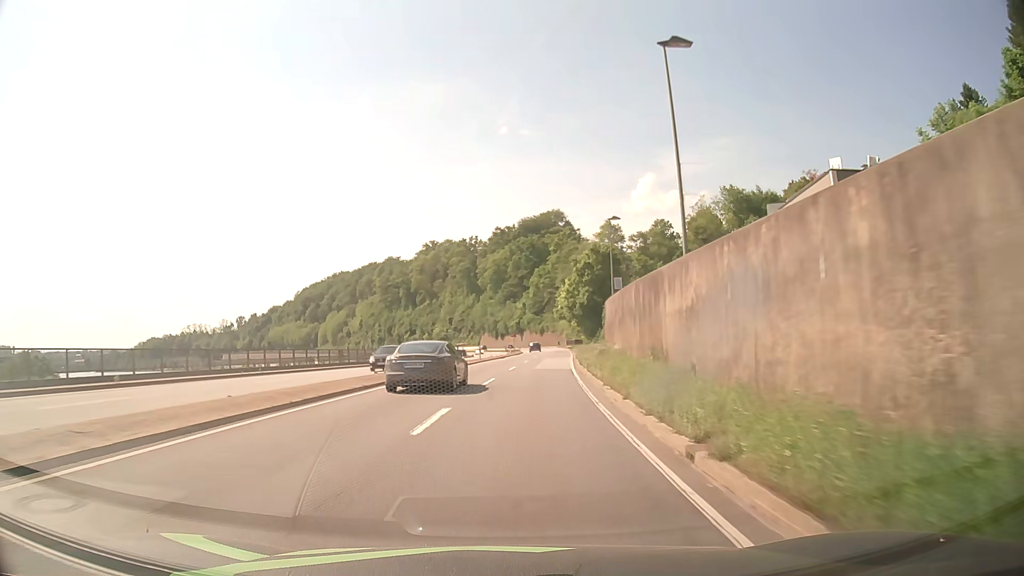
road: primary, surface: asphalt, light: Day
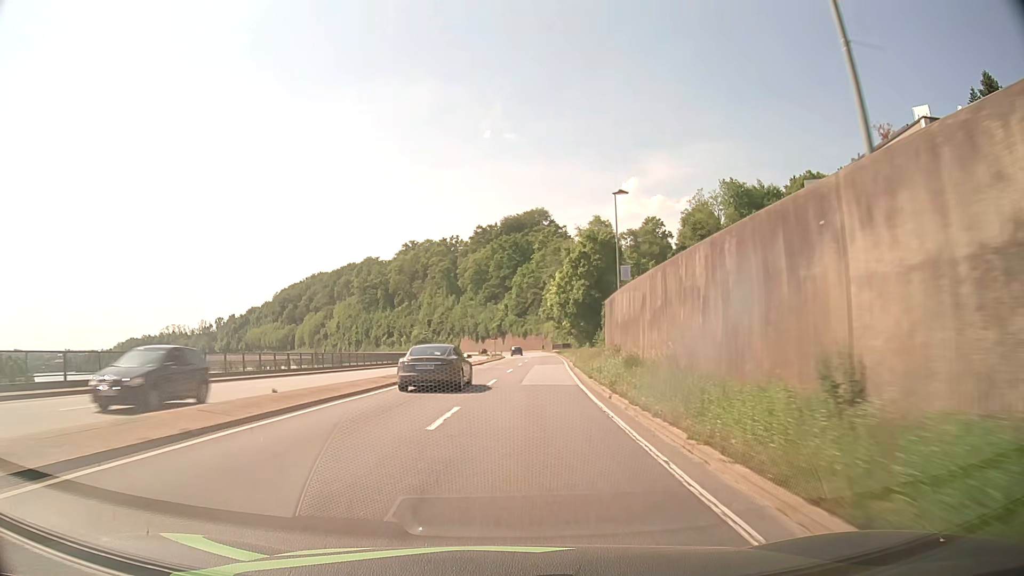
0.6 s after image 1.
(+0.1, +11.1) m; +1°
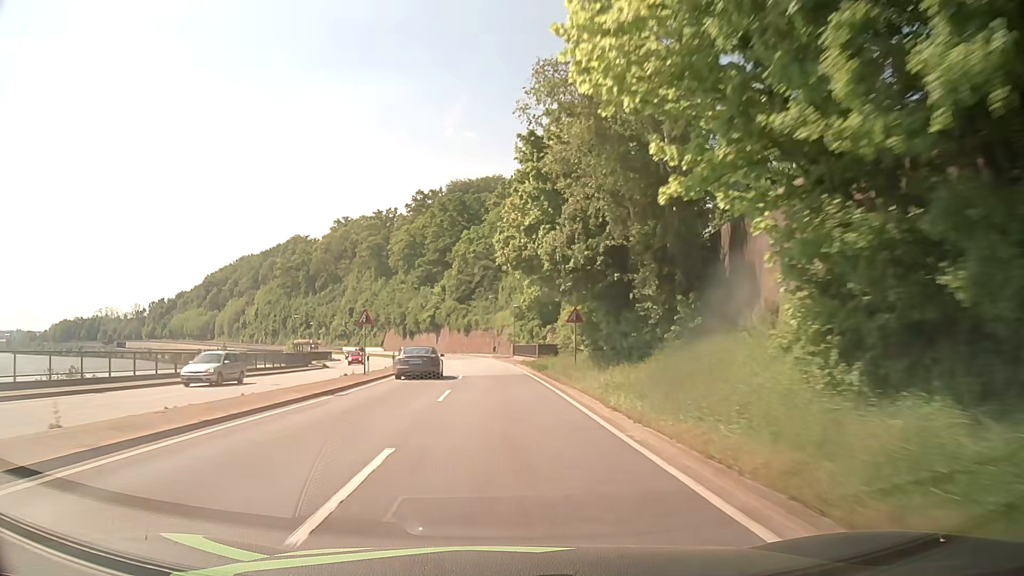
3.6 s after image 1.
(+2.8, +55.1) m; +4°
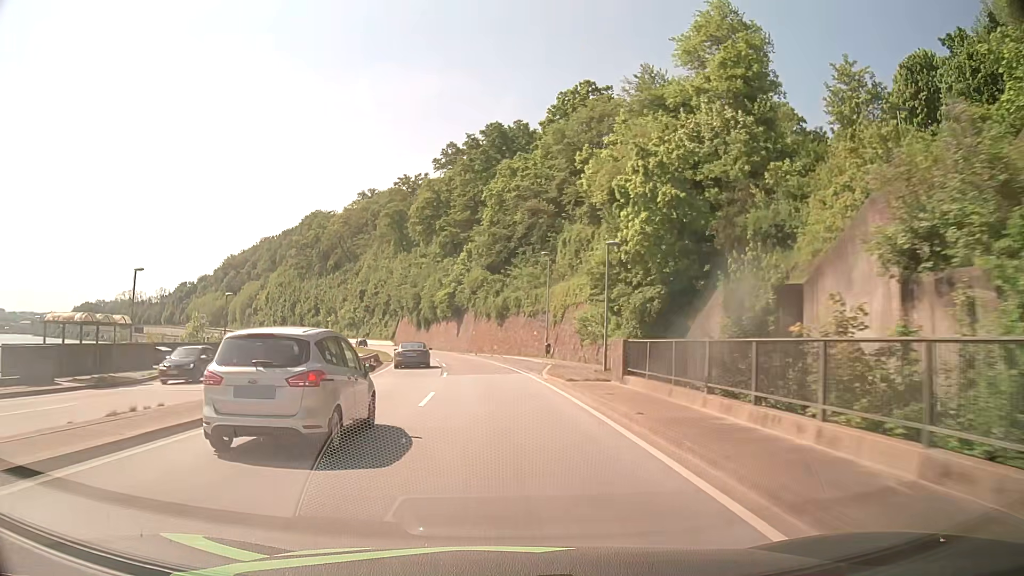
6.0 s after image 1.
(-1.3, +43.5) m; -4°
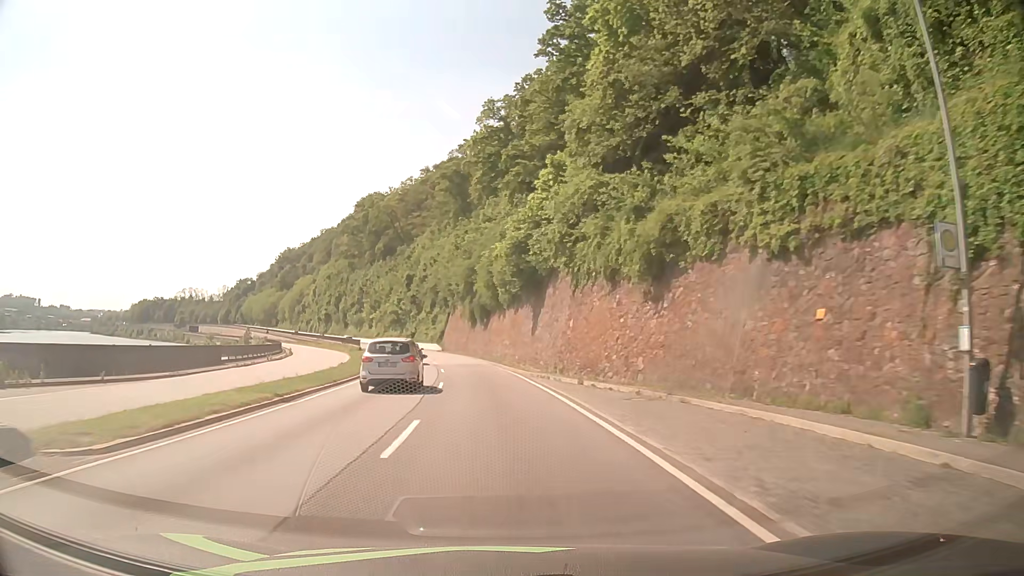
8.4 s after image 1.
(-2.3, +43.2) m; -7°
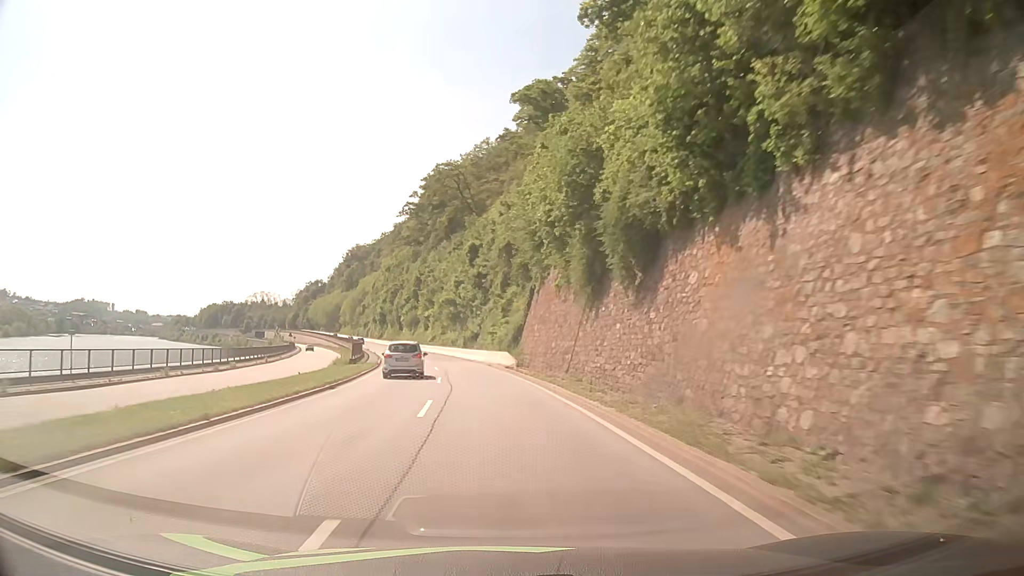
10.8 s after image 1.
(-2.9, +43.9) m; -8°
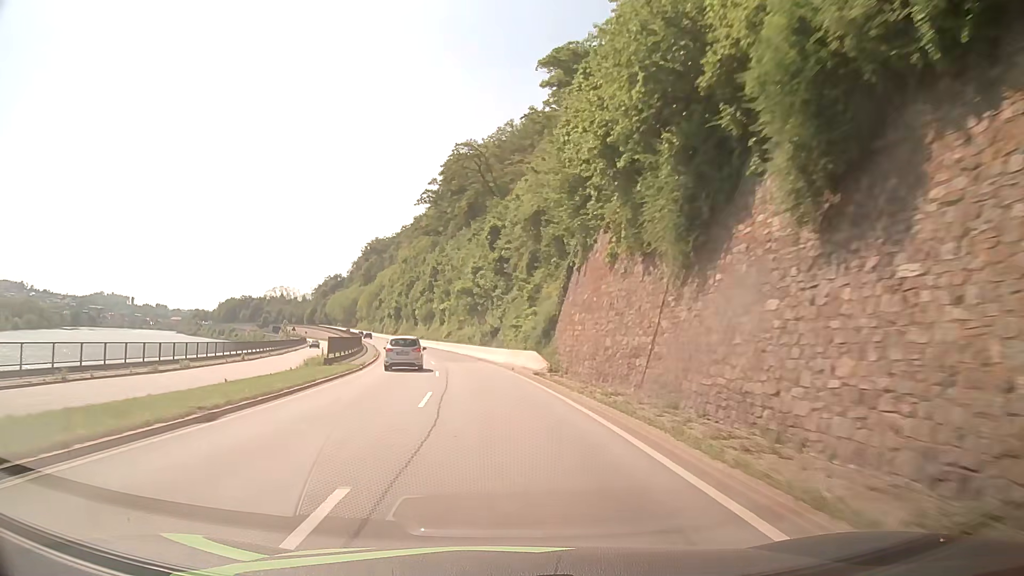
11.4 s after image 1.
(-0.2, +11.0) m; -2°
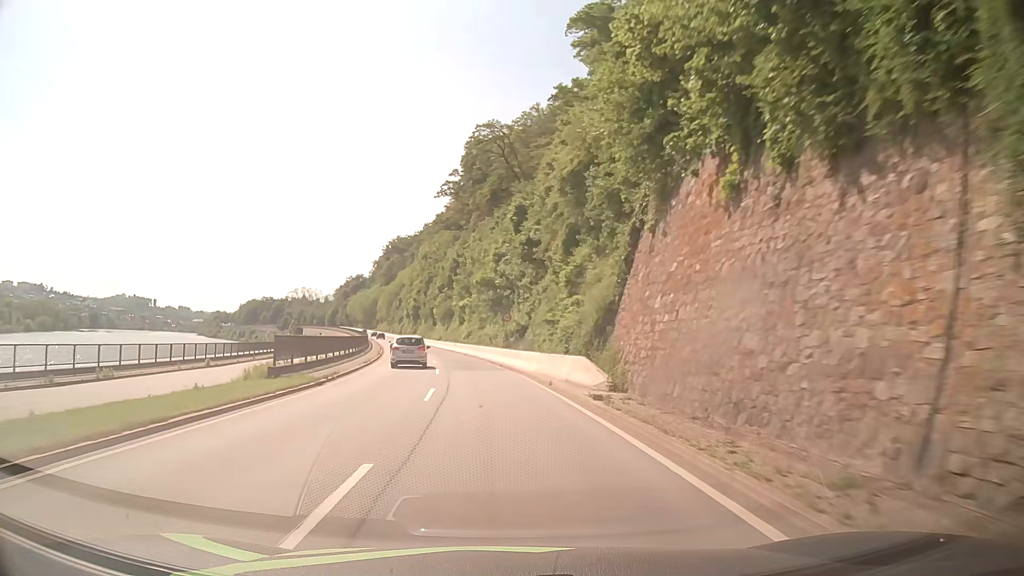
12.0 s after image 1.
(-0.3, +10.9) m; -2°
(0, +10) (-1, +20) (-2, +30) (-3, +40) (-4, +50) (-6, +60) (-8, +69) (-11, +79) (-13, +89) (-16, +98) m
